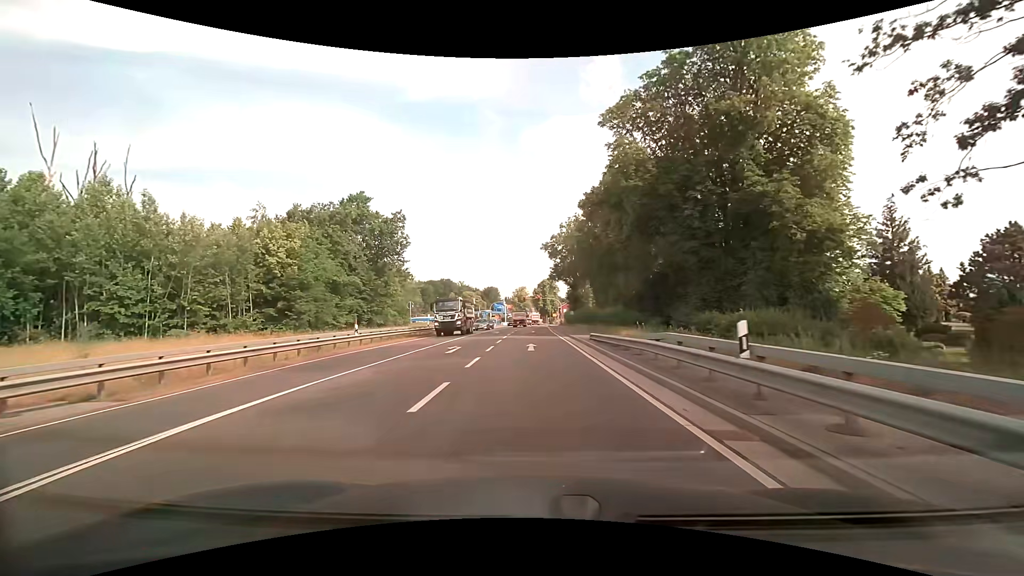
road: secondary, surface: asphalt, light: Day
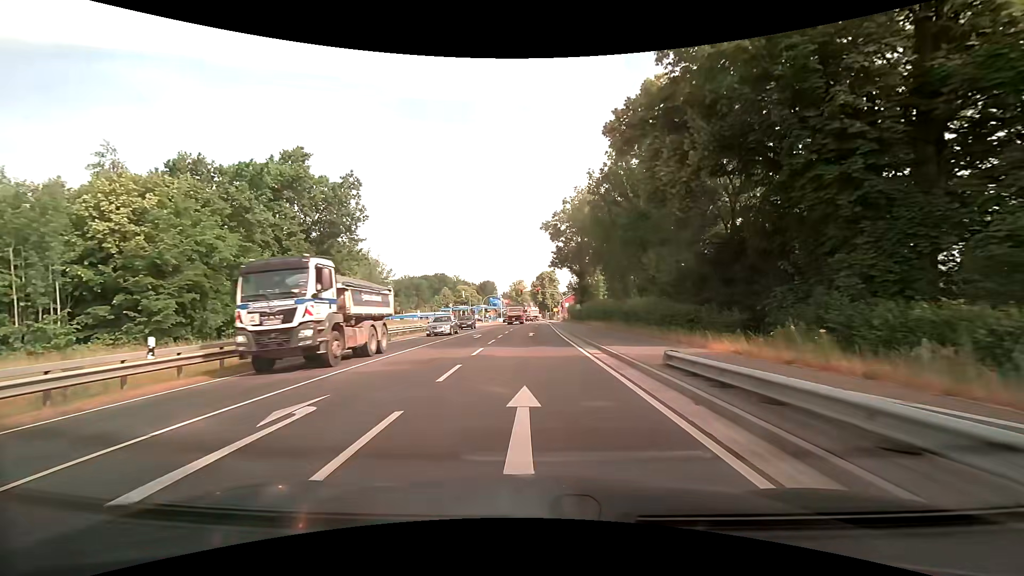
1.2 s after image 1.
(0.0, +14.8) m; 0°
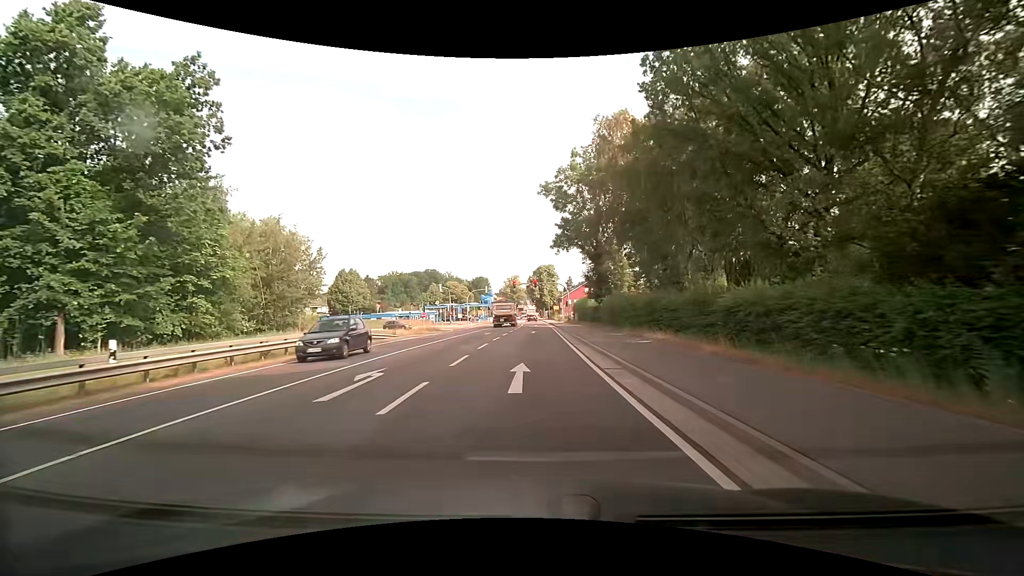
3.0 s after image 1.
(0.0, +20.6) m; +1°
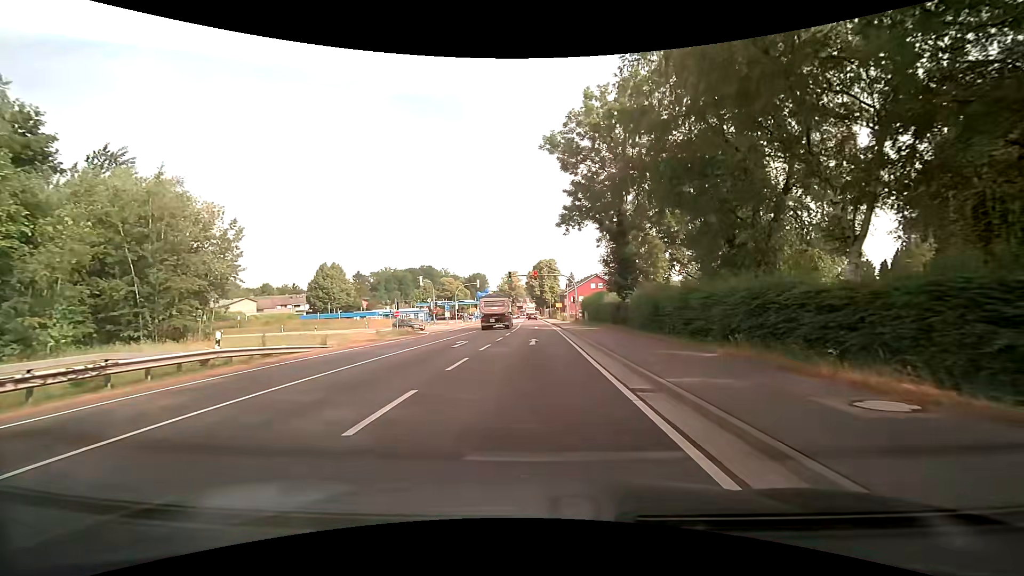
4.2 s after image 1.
(-0.1, +13.0) m; 0°
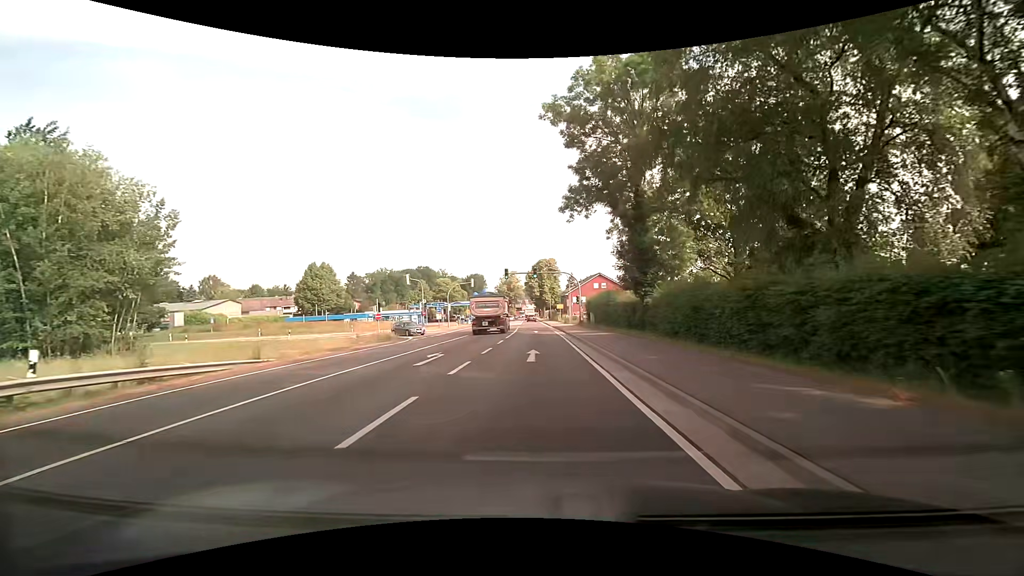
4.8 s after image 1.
(0.0, +6.3) m; 0°
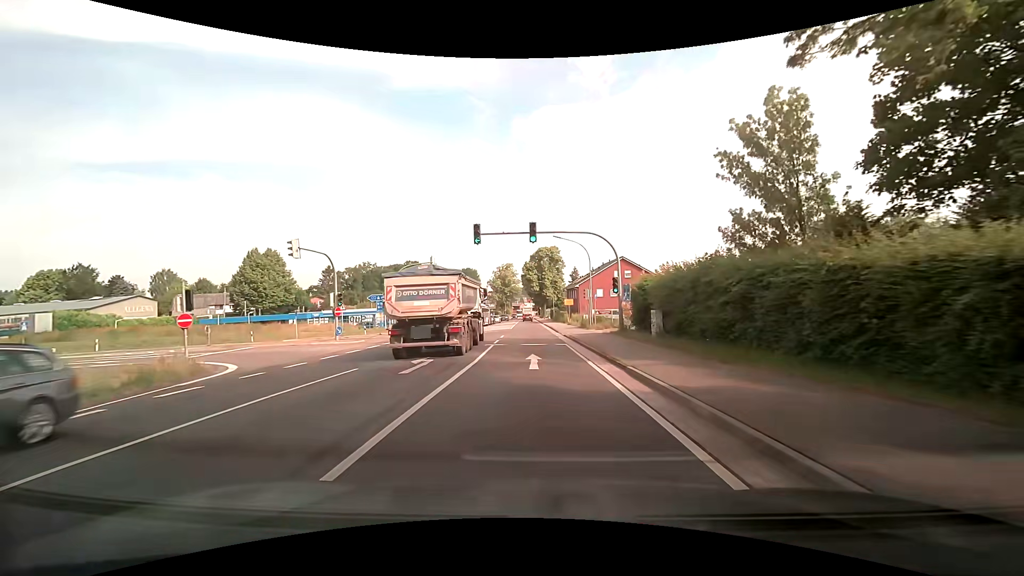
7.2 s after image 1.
(+0.2, +26.7) m; 0°
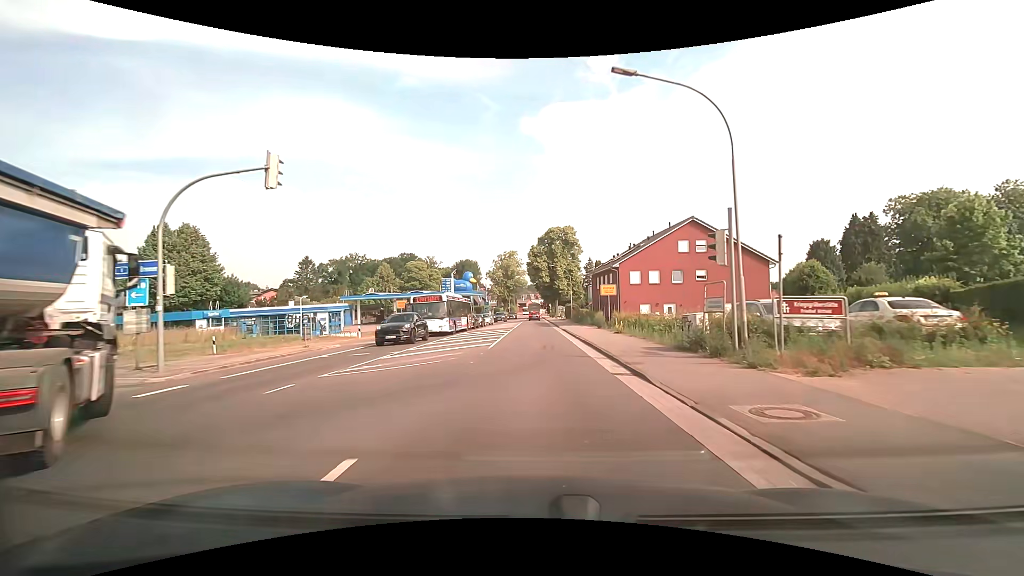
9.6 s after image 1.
(-0.2, +28.2) m; -1°
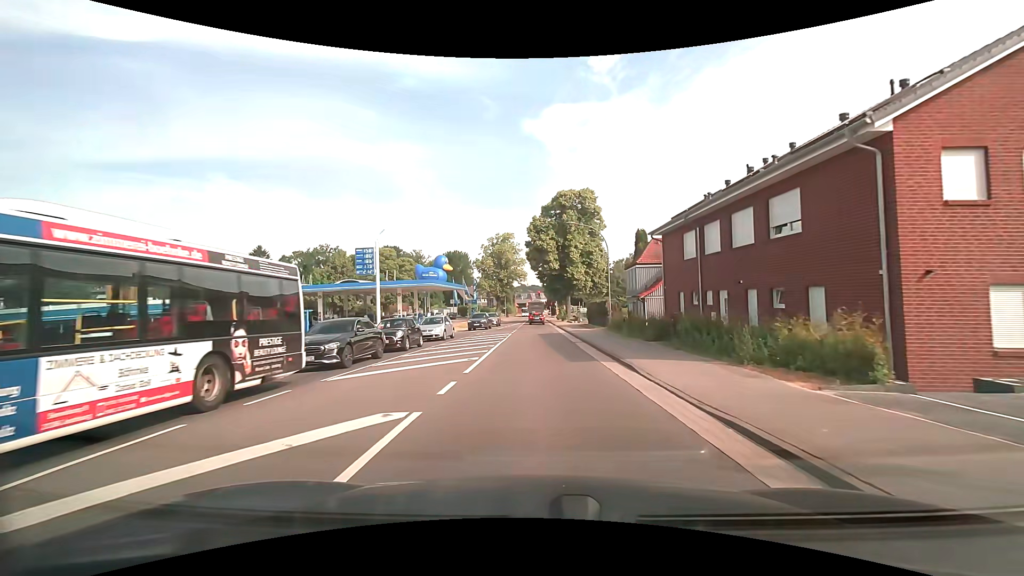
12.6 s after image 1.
(0.0, +32.5) m; 0°
(0, +10) (0, +20) (0, +30) (0, +40) (0, +50) (0, +60) (0, +70) (0, +80) (0, +90) (0, +100) m
